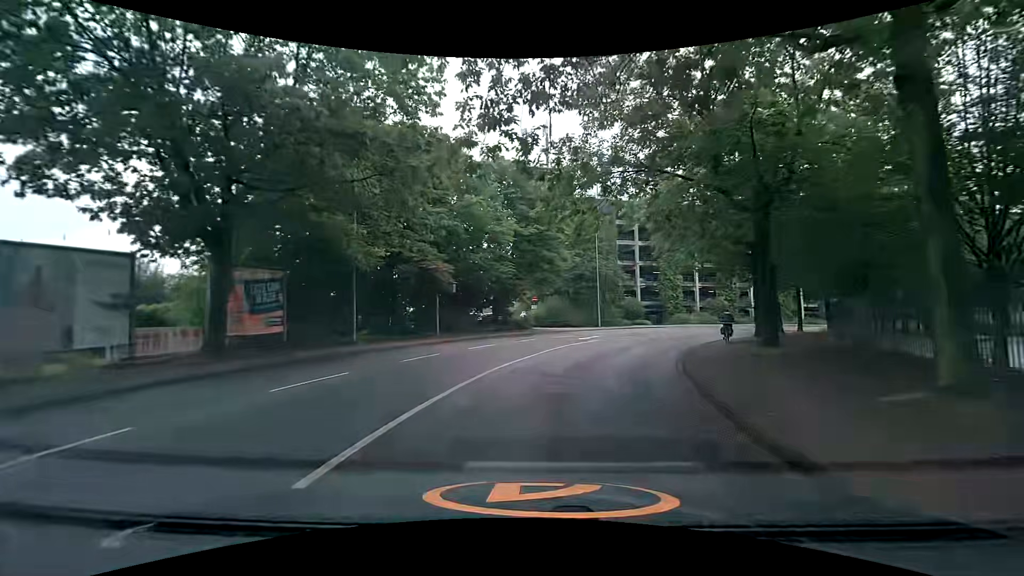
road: unclassified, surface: asphalt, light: Day
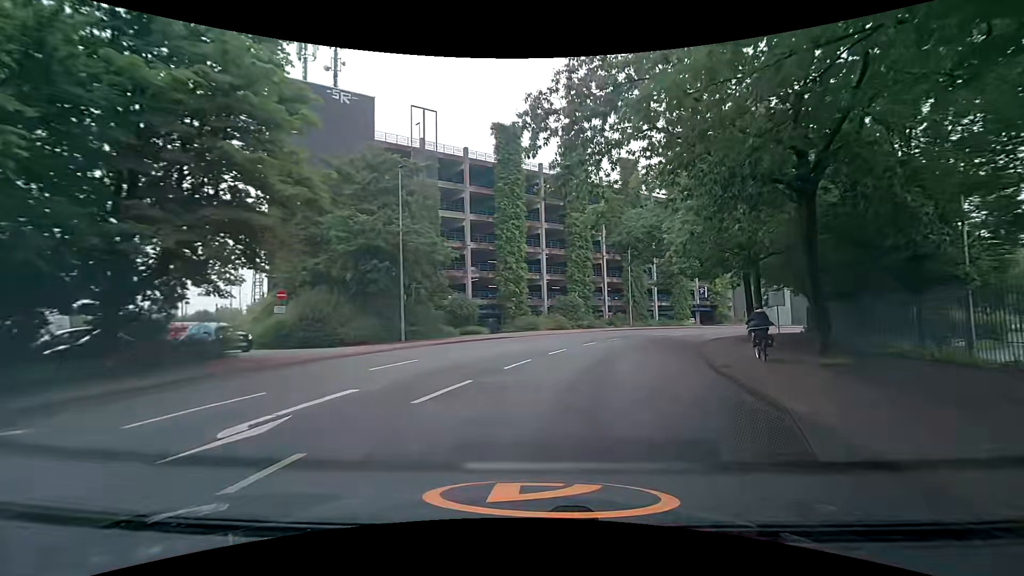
(+3.9, +23.9) m; +20°
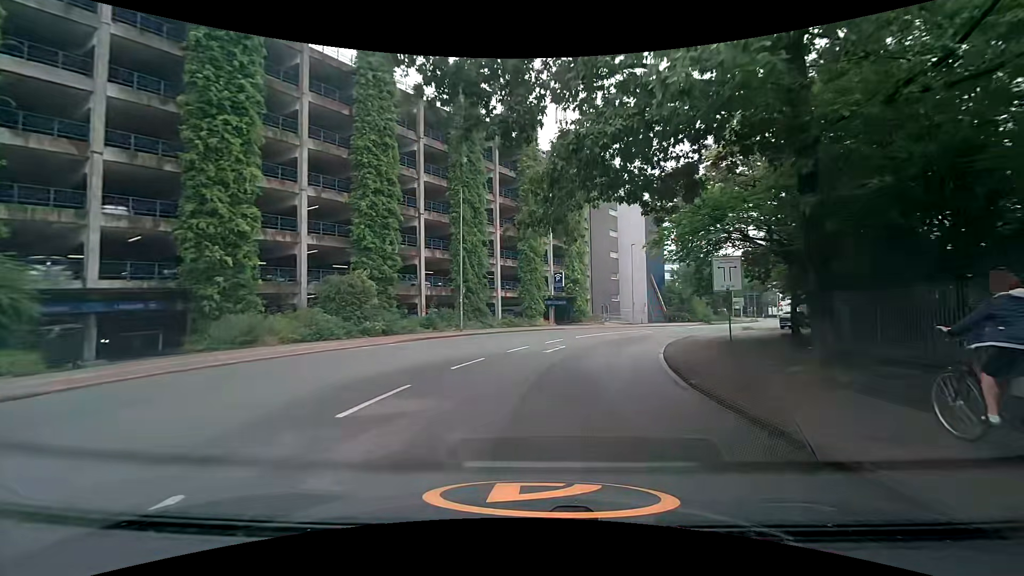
(+4.3, +24.8) m; +17°
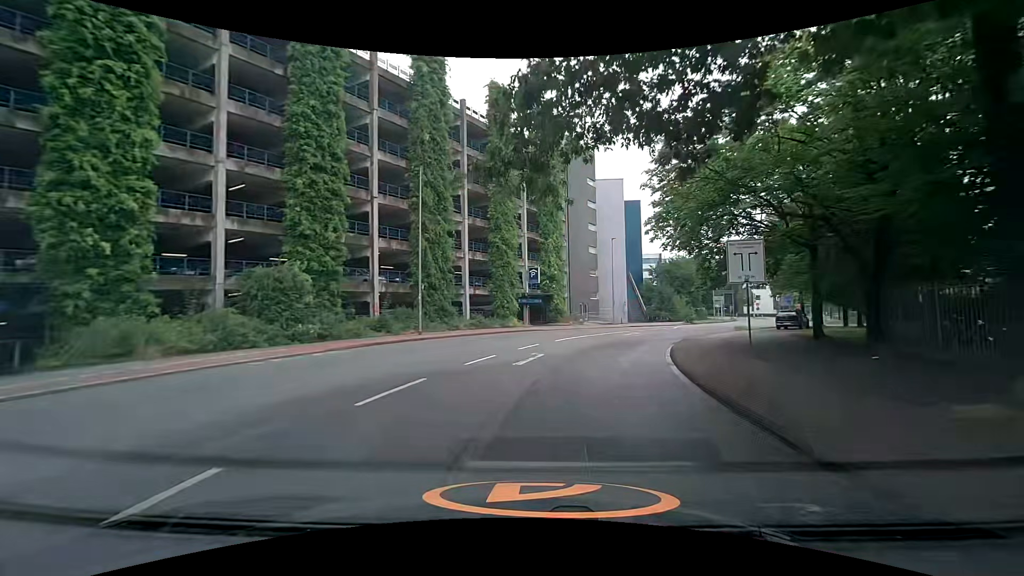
(+0.2, +5.1) m; +4°
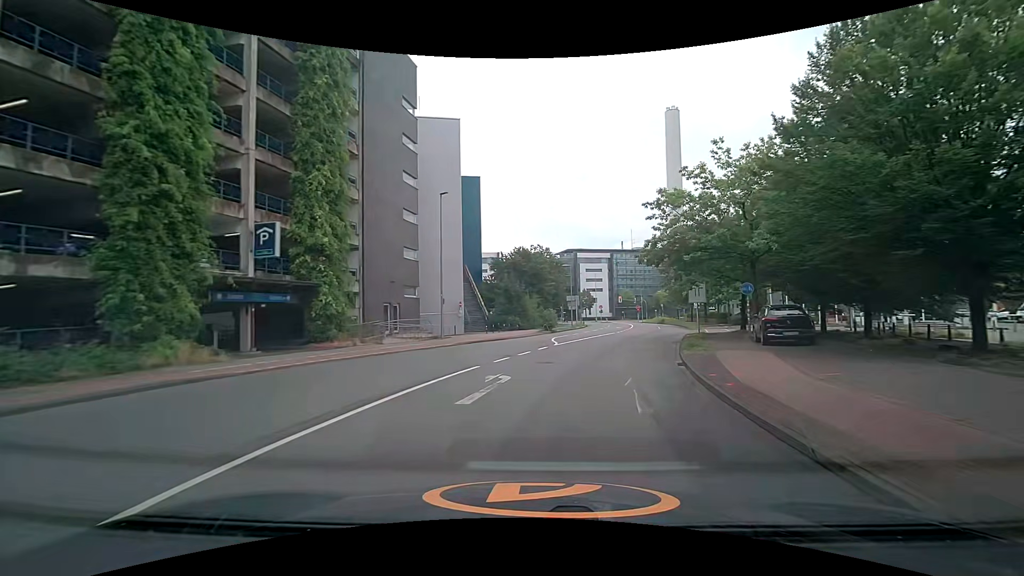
(+3.7, +25.1) m; +16°
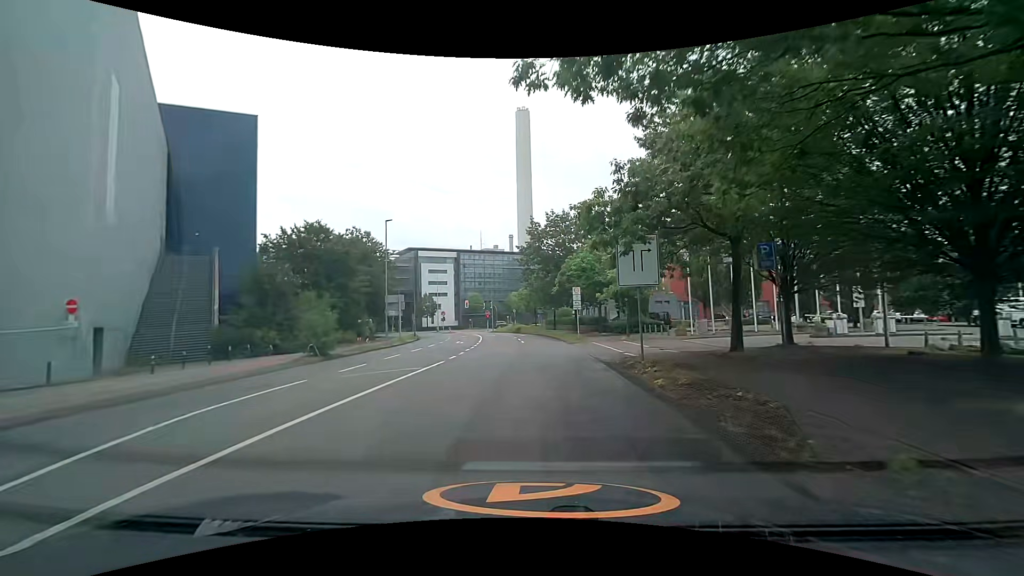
(+4.8, +23.9) m; +19°
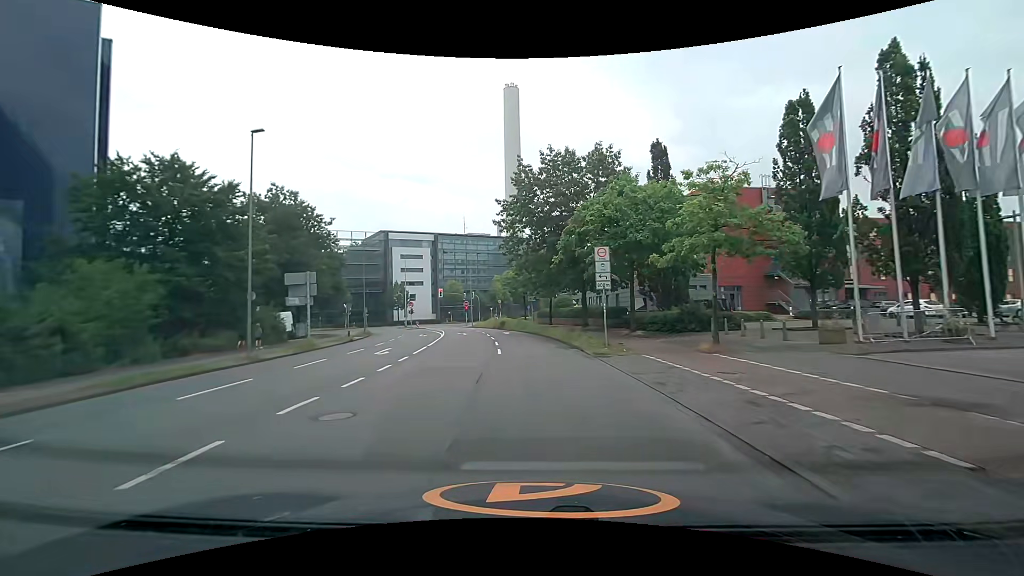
(-0.3, +18.6) m; -1°
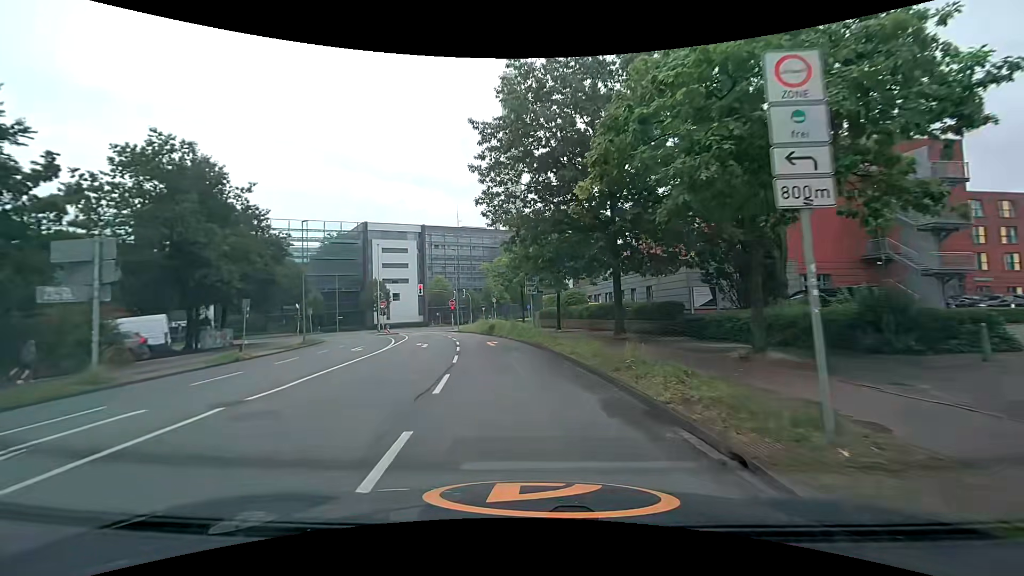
(+0.6, +15.4) m; +2°
